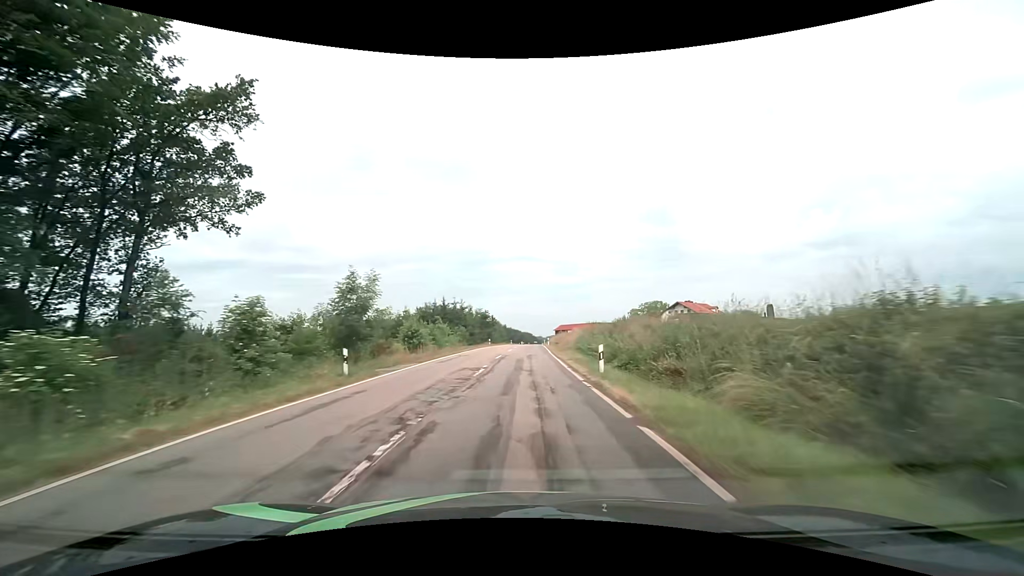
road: tertiary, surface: asphalt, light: Day
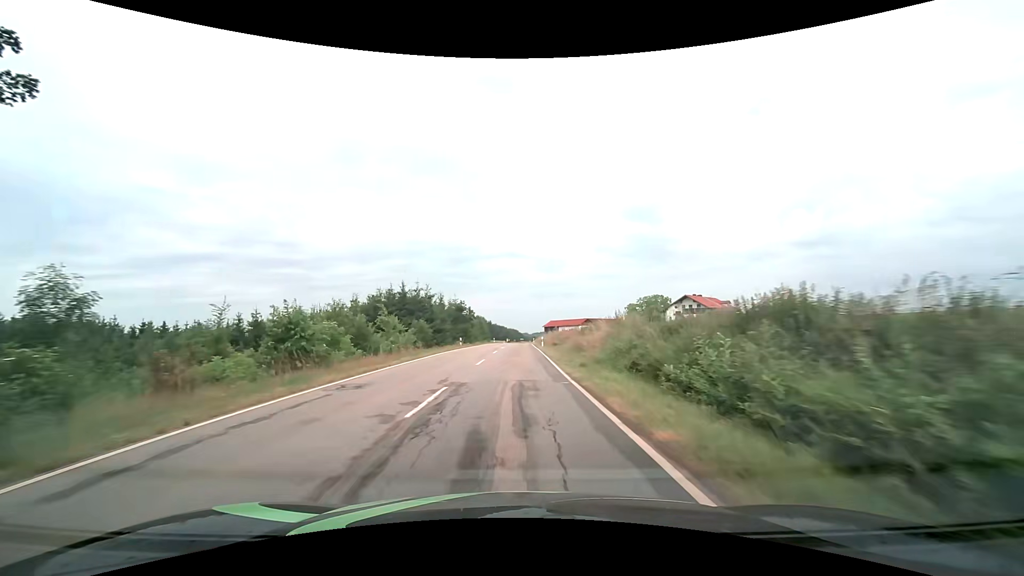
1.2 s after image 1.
(+0.2, +18.7) m; +2°
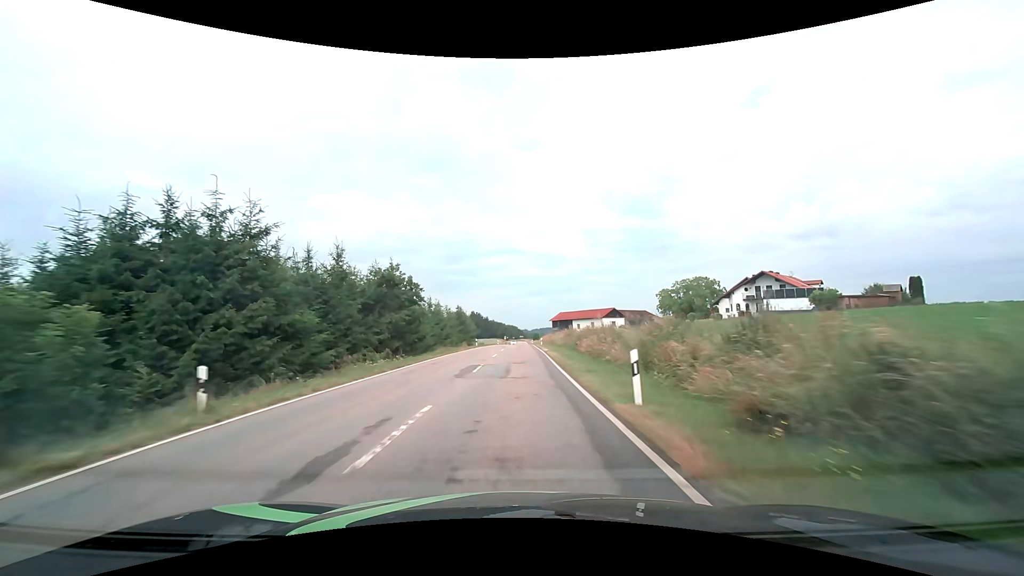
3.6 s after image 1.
(+0.2, +38.7) m; 0°
